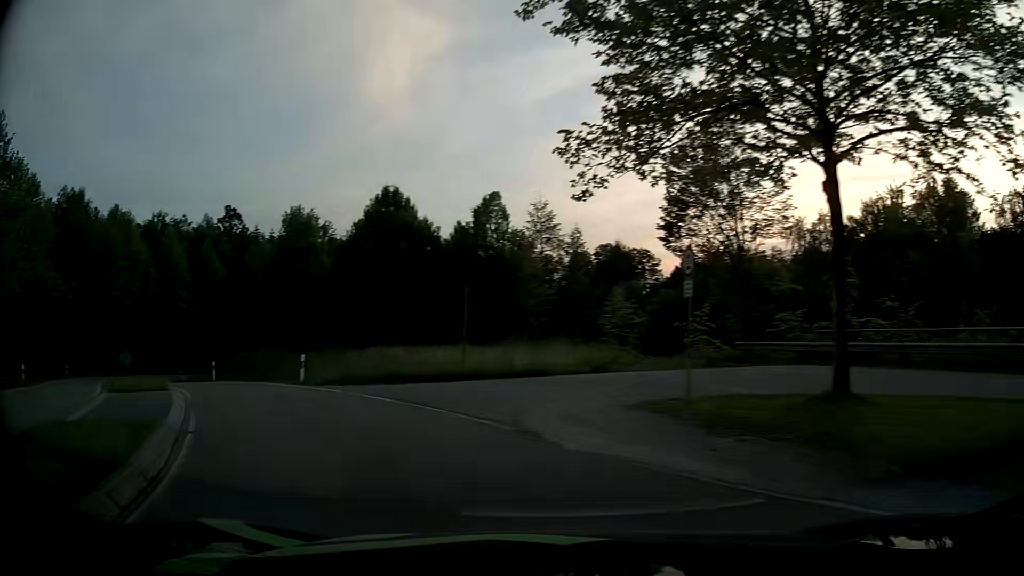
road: primary_link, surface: asphalt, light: Day
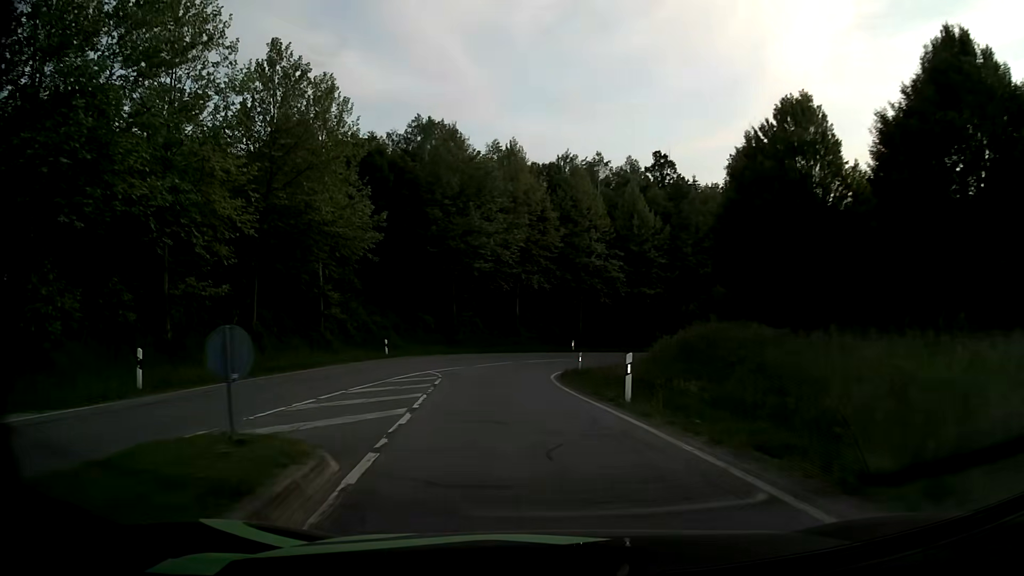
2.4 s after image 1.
(-9.2, +19.5) m; -37°
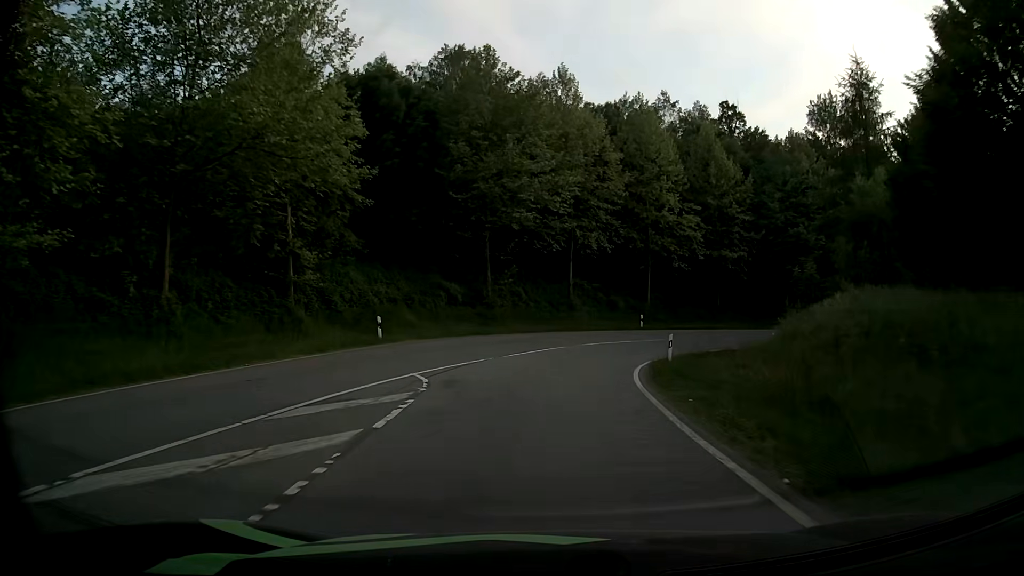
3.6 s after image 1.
(-0.7, +12.7) m; -5°
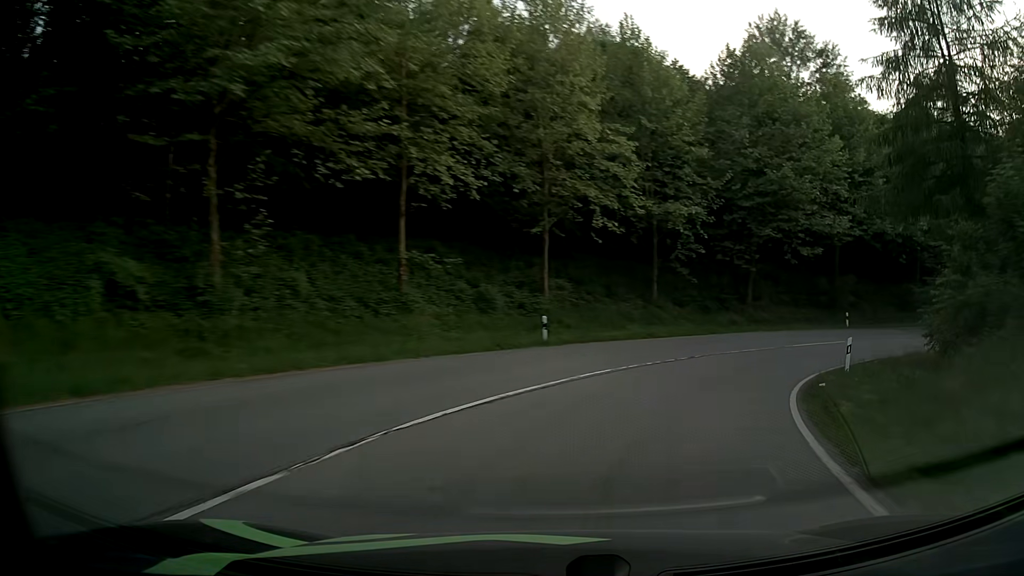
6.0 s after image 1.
(+1.3, +23.8) m; +11°
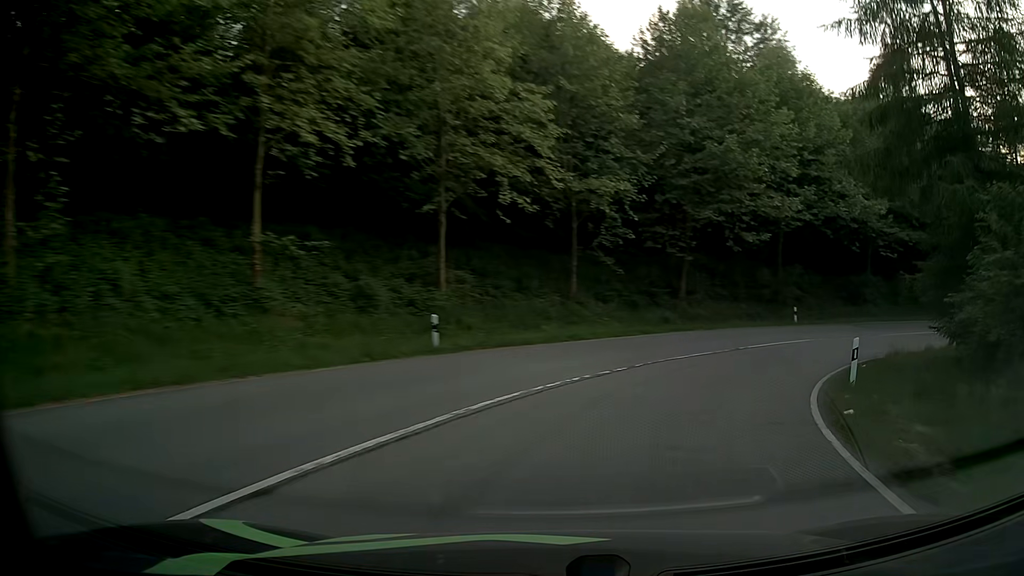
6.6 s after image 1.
(+0.4, +5.7) m; +8°
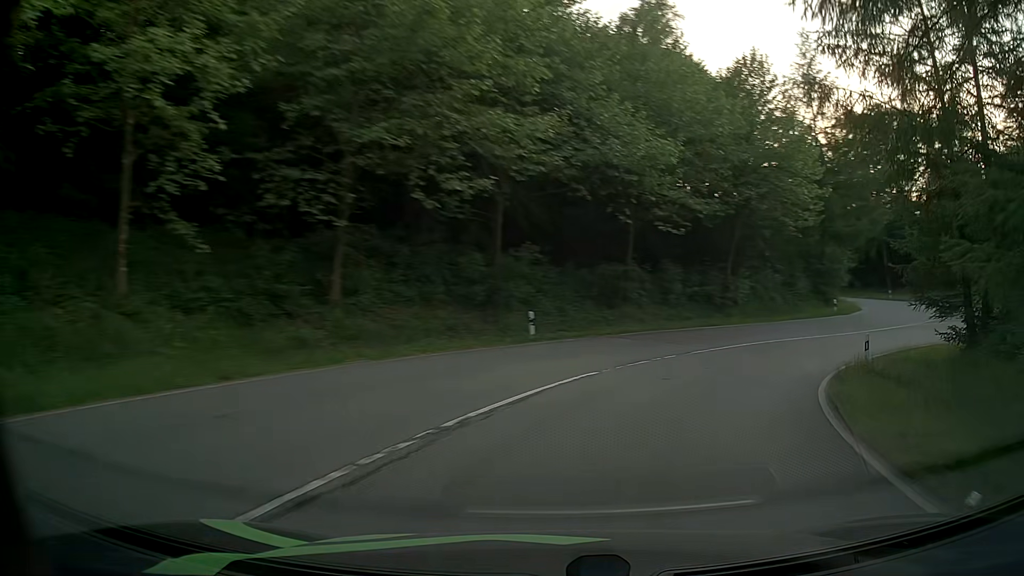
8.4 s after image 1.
(+3.4, +15.7) m; +25°
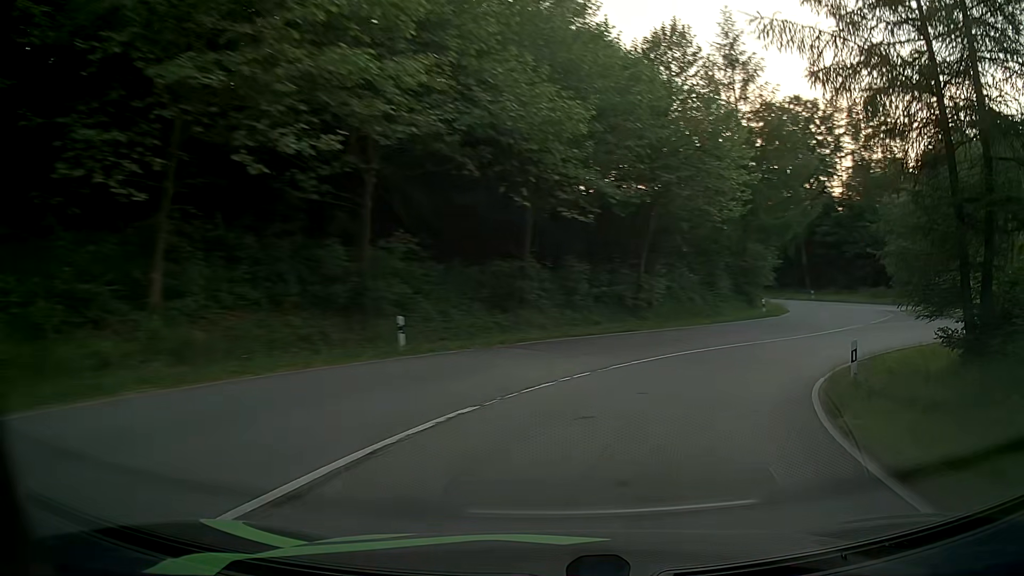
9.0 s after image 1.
(+0.4, +5.2) m; +8°
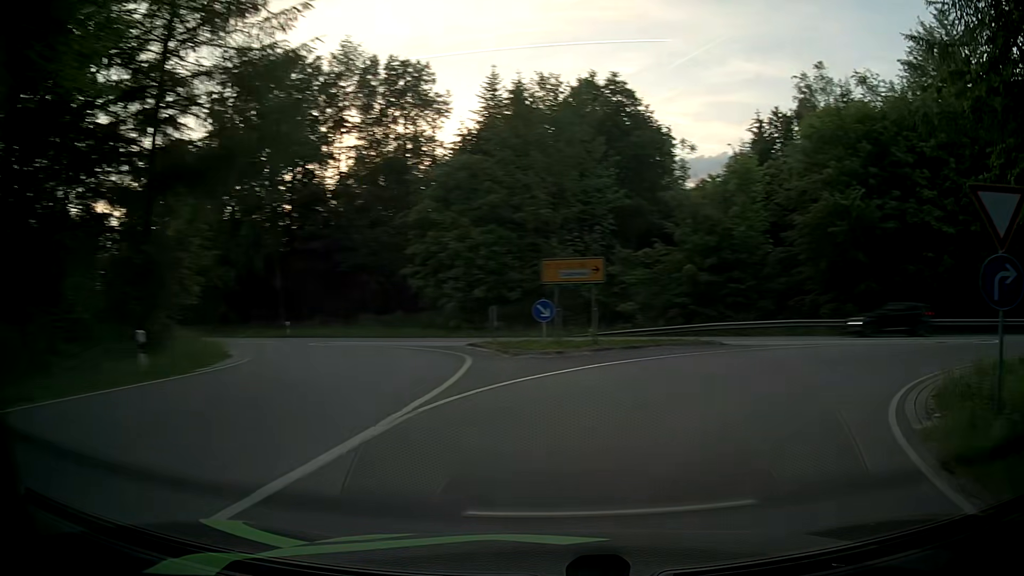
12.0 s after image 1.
(+8.8, +23.1) m; +43°
(+2, +10) (+10, +16) (+19, +18) (+29, +17) (+39, +14) (+48, +11) (+58, +9) (+68, +6) (+77, +3) (+87, +1) m
